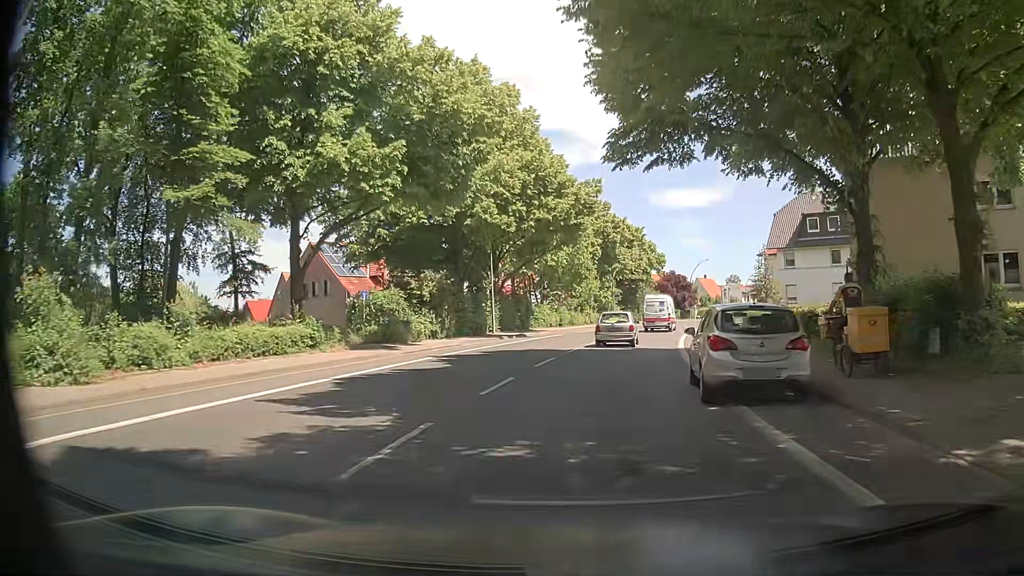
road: primary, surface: asphalt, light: Day
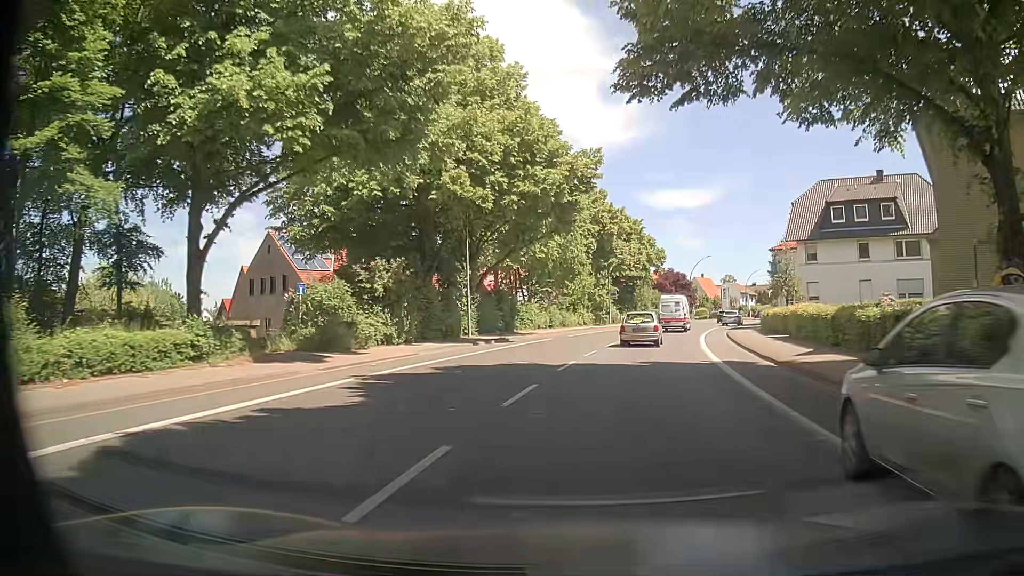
(+0.1, +7.5) m; +2°
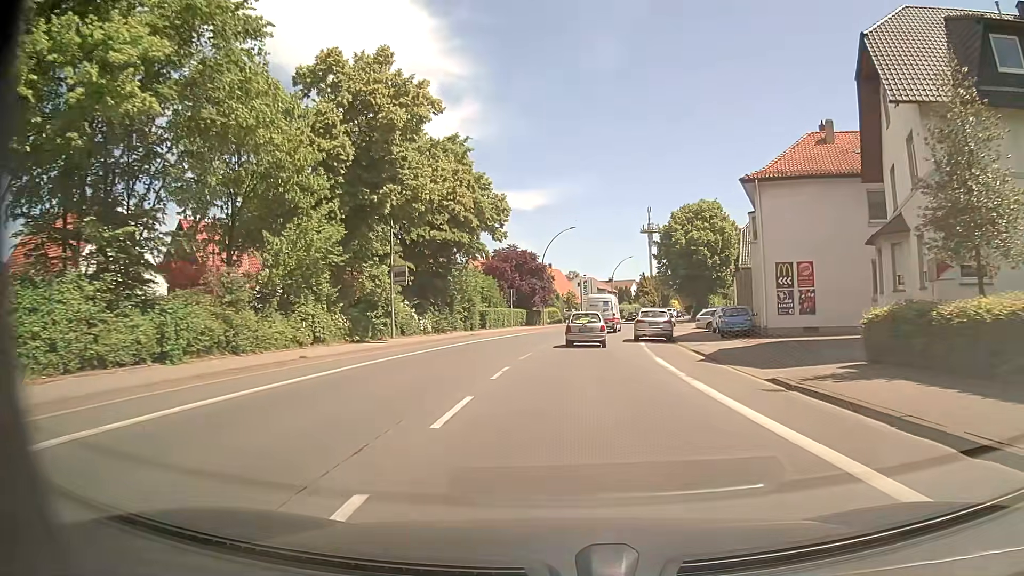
(+4.7, +37.3) m; +14°
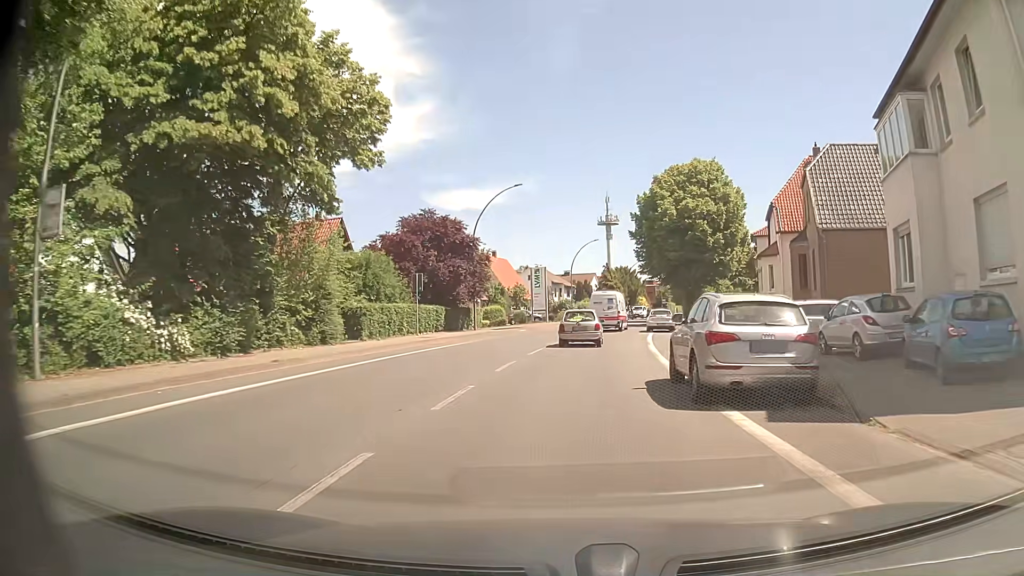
(+0.9, +22.6) m; +4°
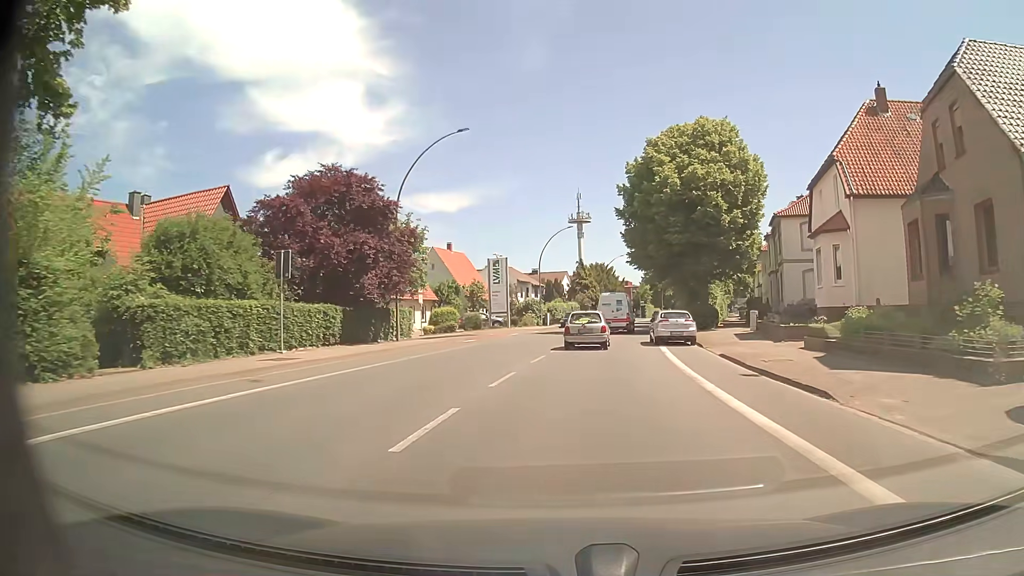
(+0.3, +14.8) m; +3°
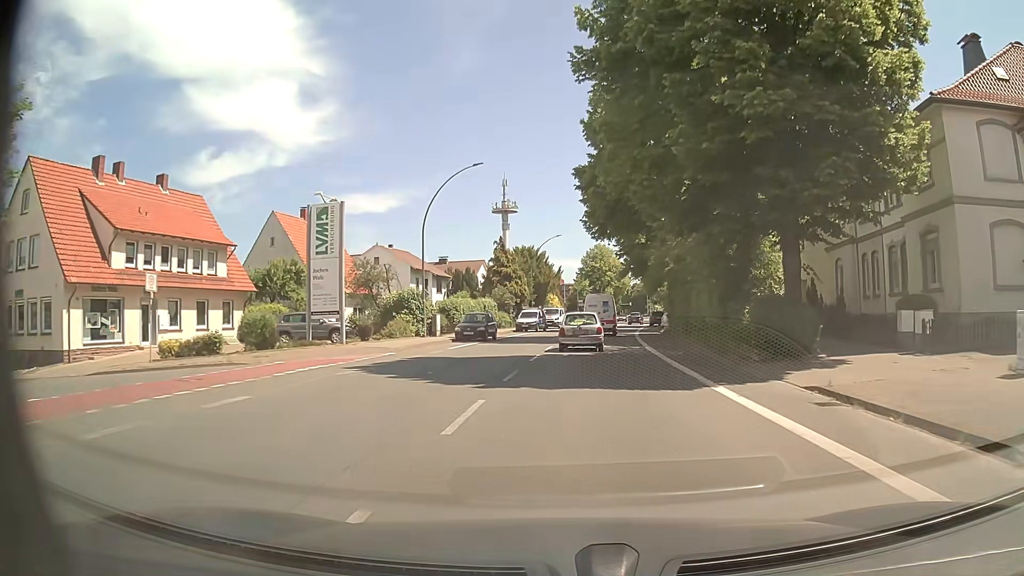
(+1.6, +28.9) m; +6°
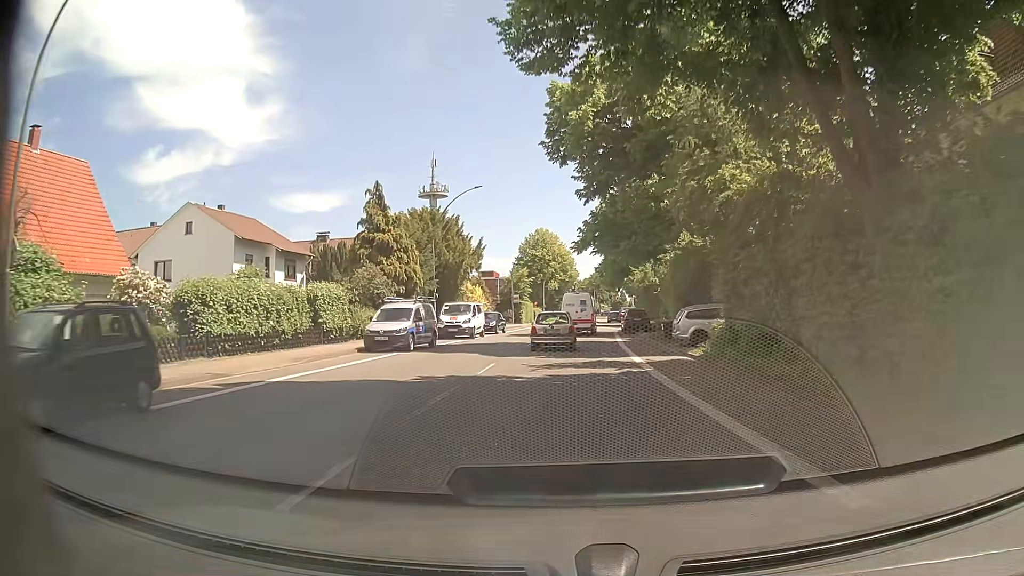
(+1.6, +28.4) m; +5°
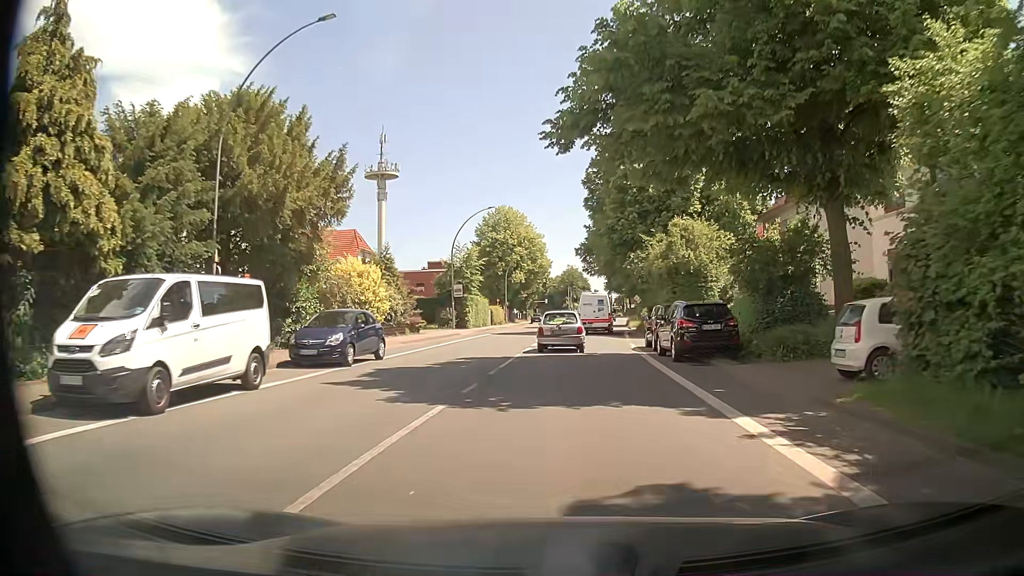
(+0.5, +28.0) m; +2°
(0, +10) (+1, +20) (+1, +30) (+2, +40) (+3, +50) (+4, +60) (+6, +70) (+7, +80) (+8, +90) (+8, +100) m
